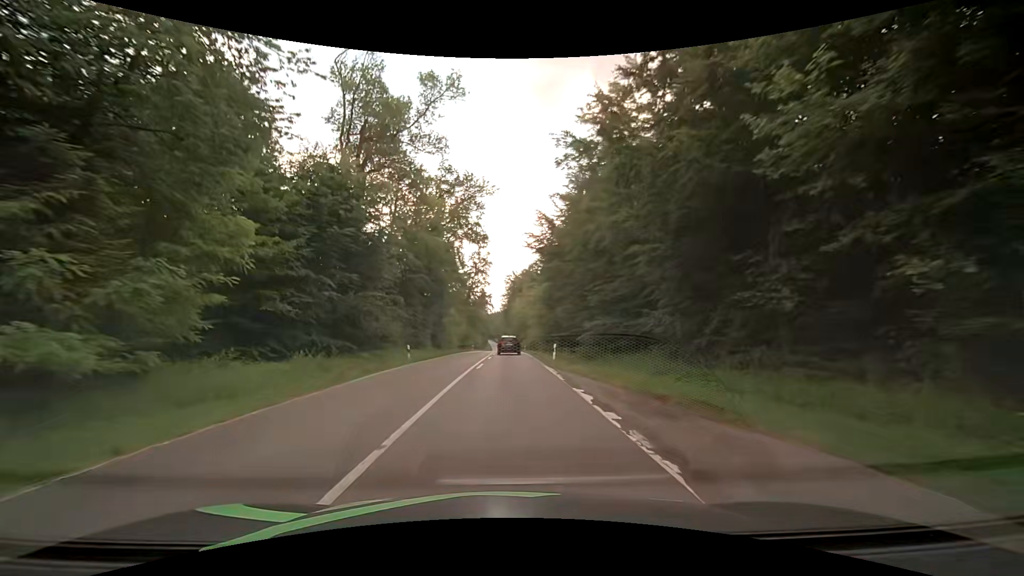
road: secondary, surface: asphalt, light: Day
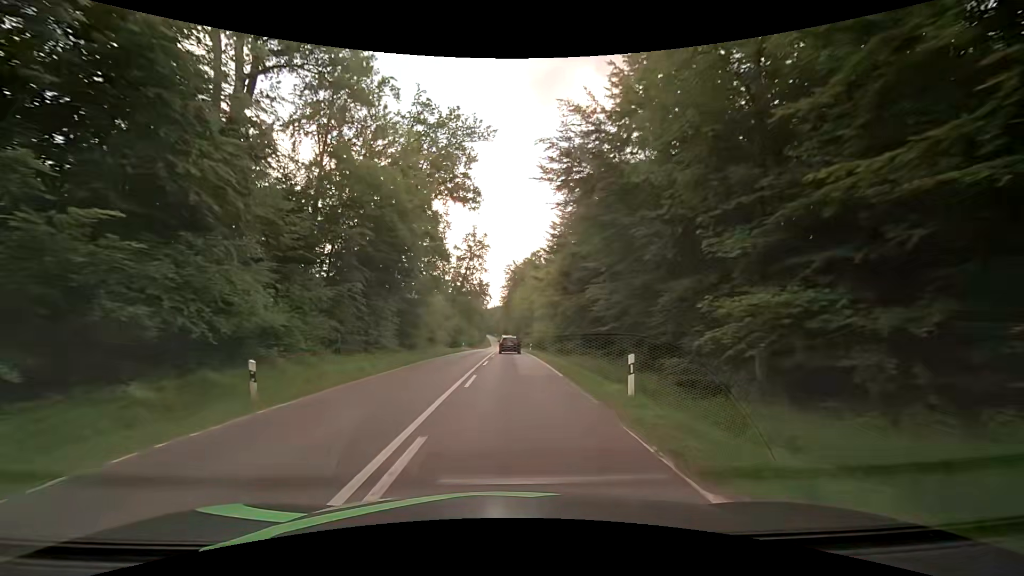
(+0.1, +17.5) m; 0°
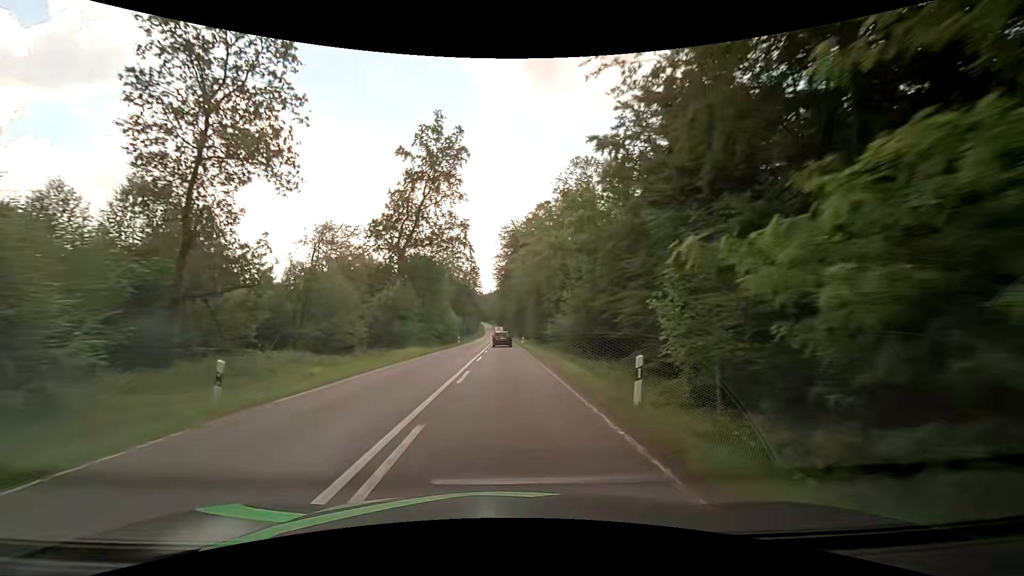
(+0.7, +50.0) m; +1°
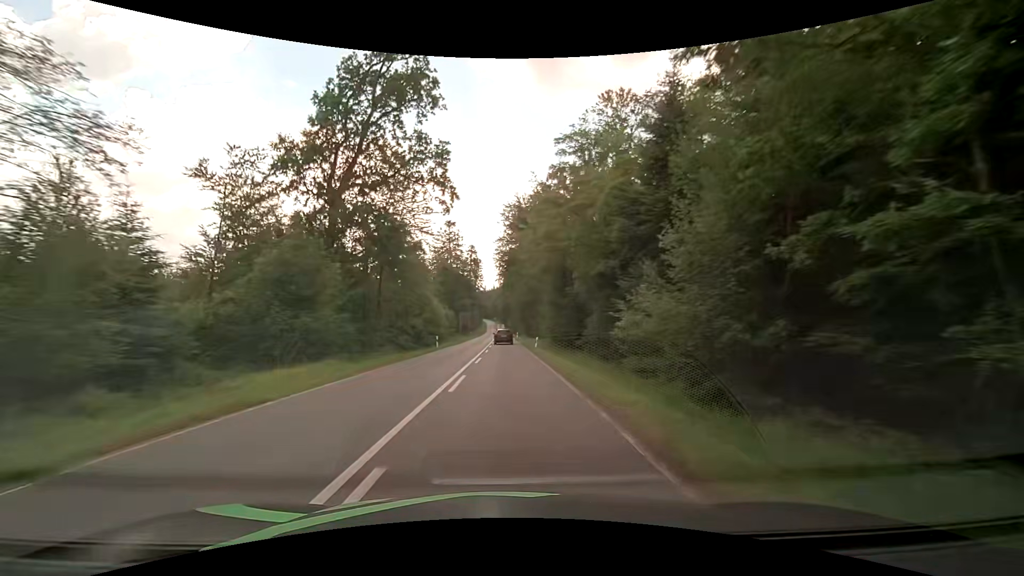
(-0.2, +22.2) m; -1°
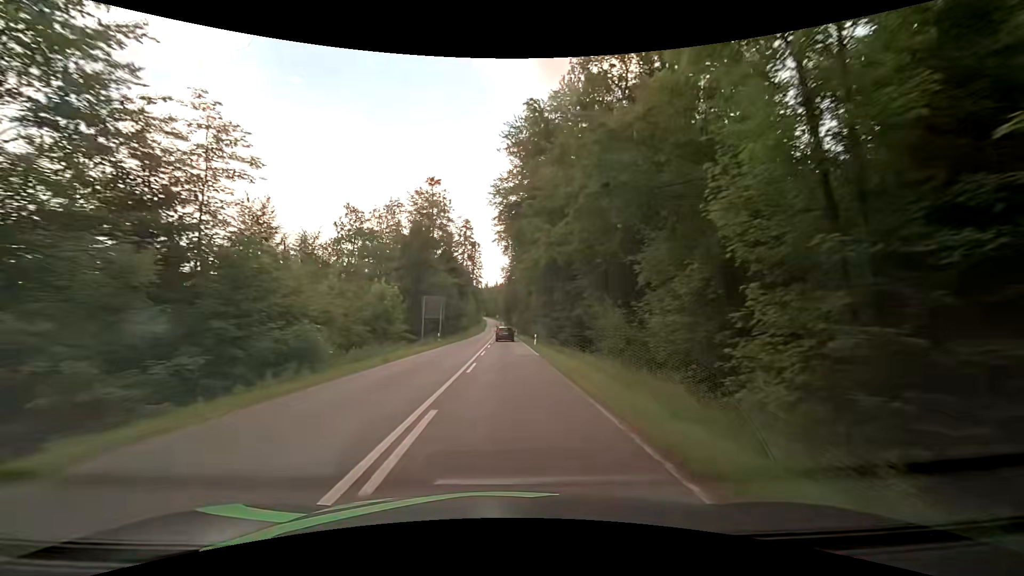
(-0.1, +46.8) m; 0°
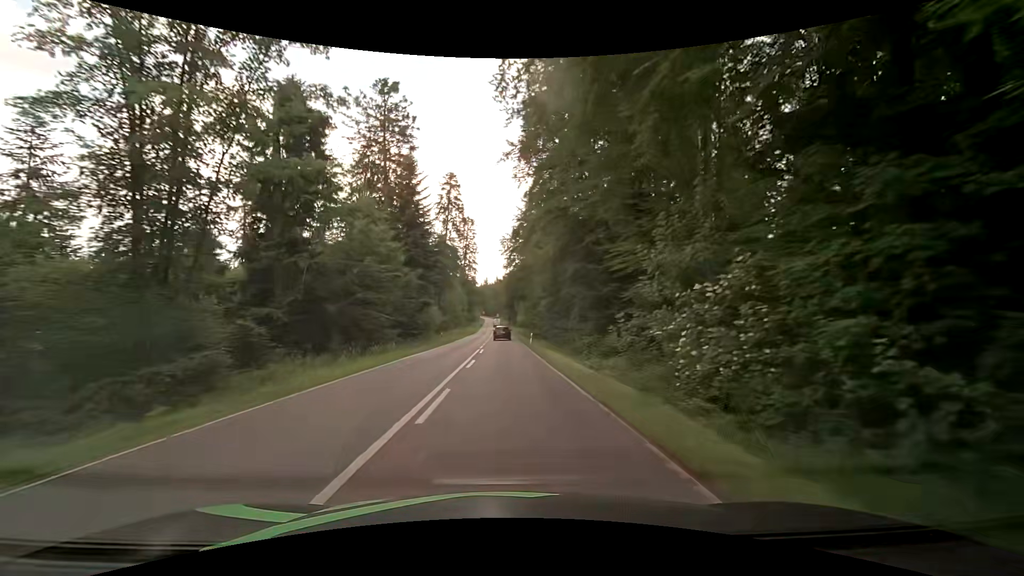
(0.0, +48.2) m; 0°
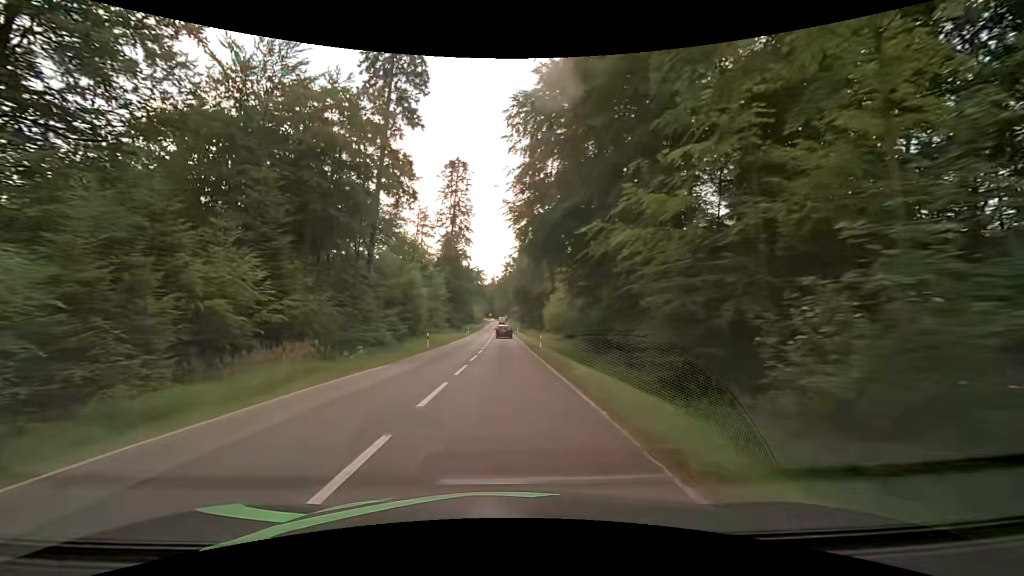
(-0.1, +61.0) m; -1°
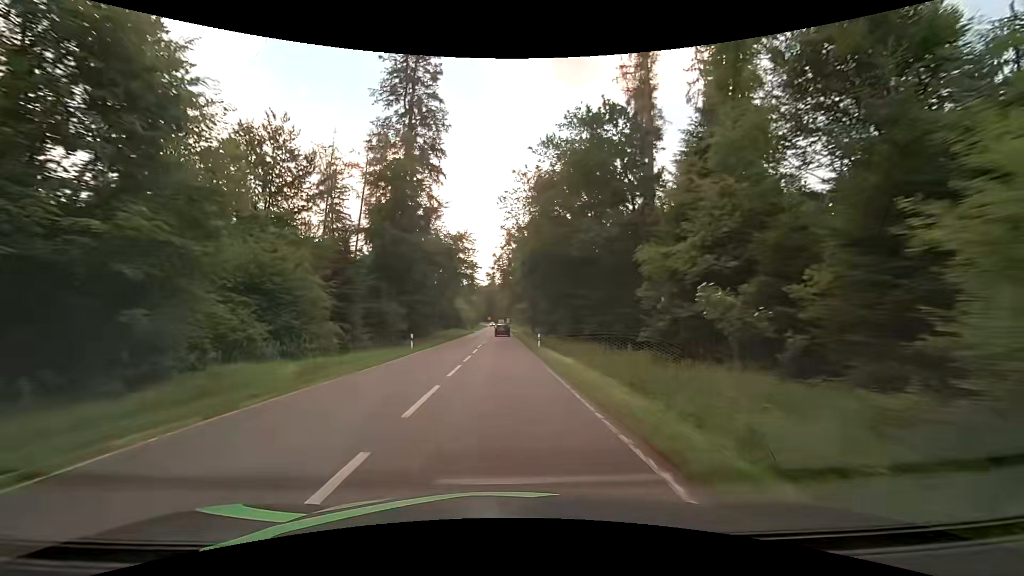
(-0.1, +49.2) m; 0°
(0, +10) (0, +20) (0, +30) (0, +40) (0, +50) (0, +60) (-1, +70) (-1, +80) (-1, +90) (-1, +100) m
